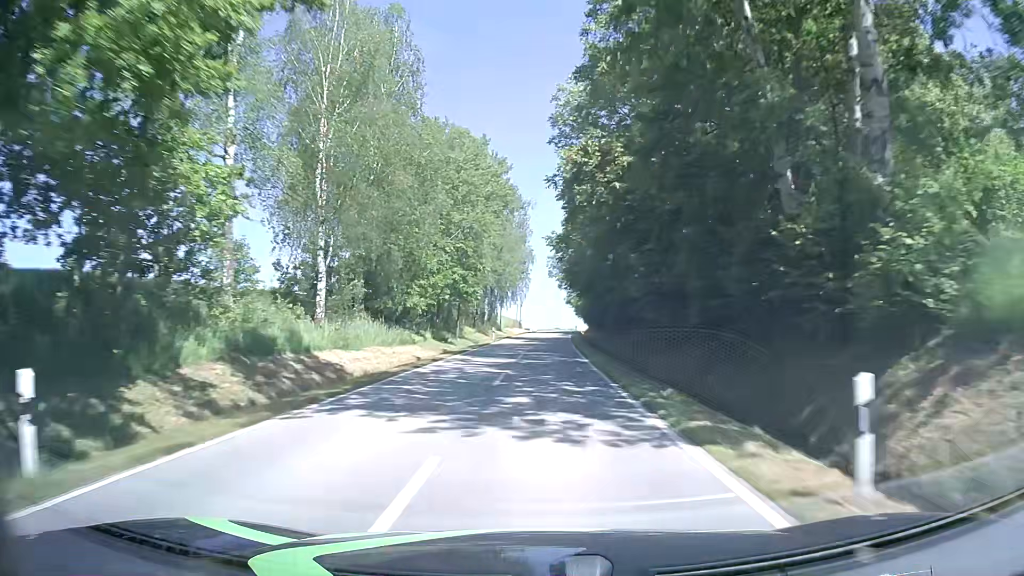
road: tertiary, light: Day
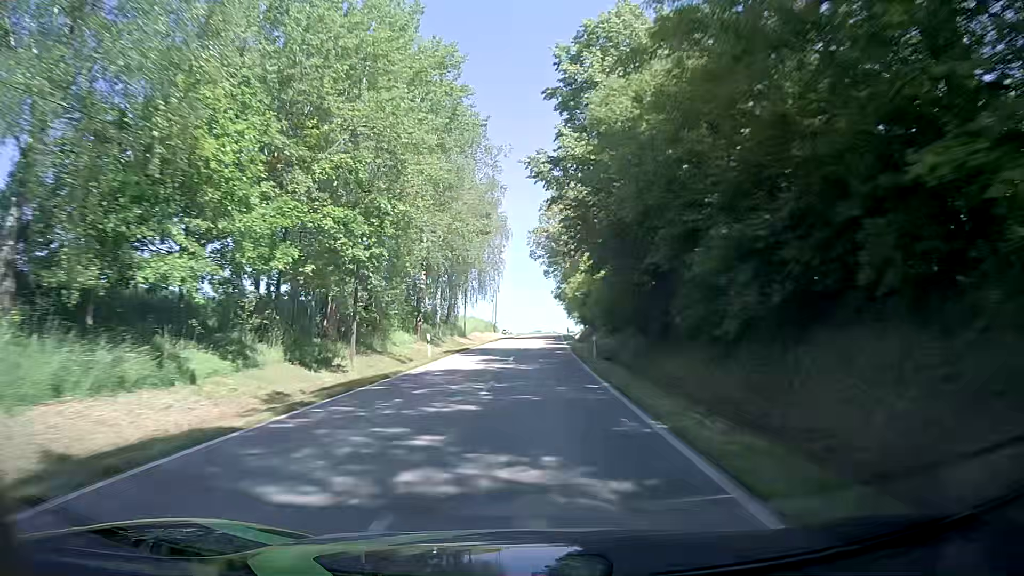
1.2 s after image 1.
(+0.3, +26.2) m; +2°
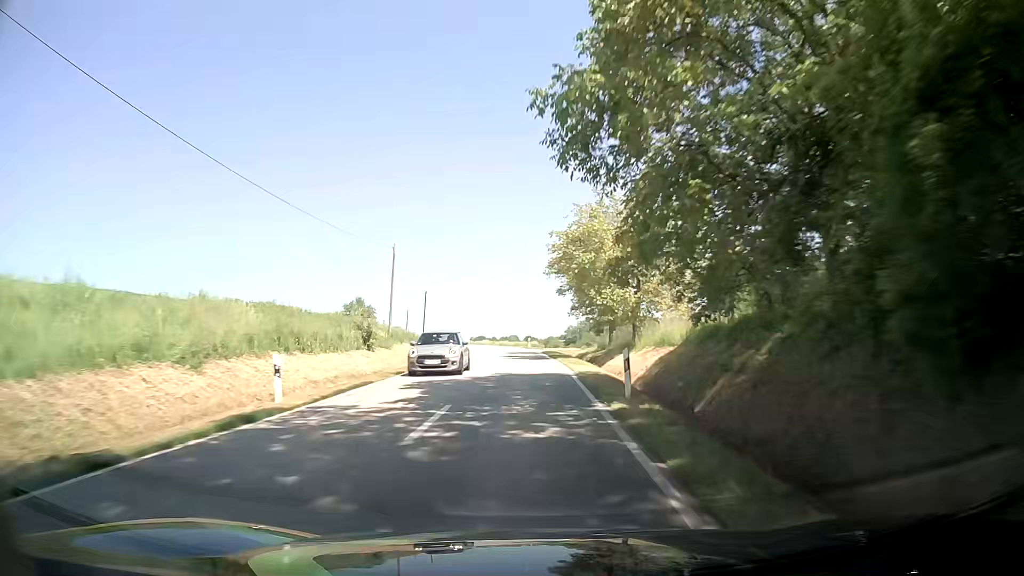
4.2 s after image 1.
(+1.4, +64.9) m; +2°
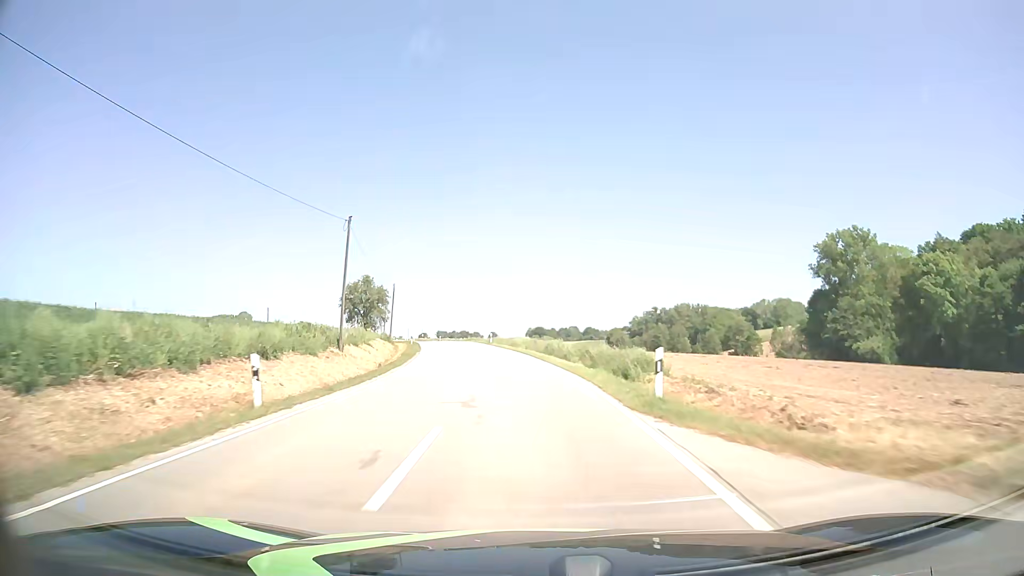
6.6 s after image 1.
(-1.9, +51.7) m; -5°
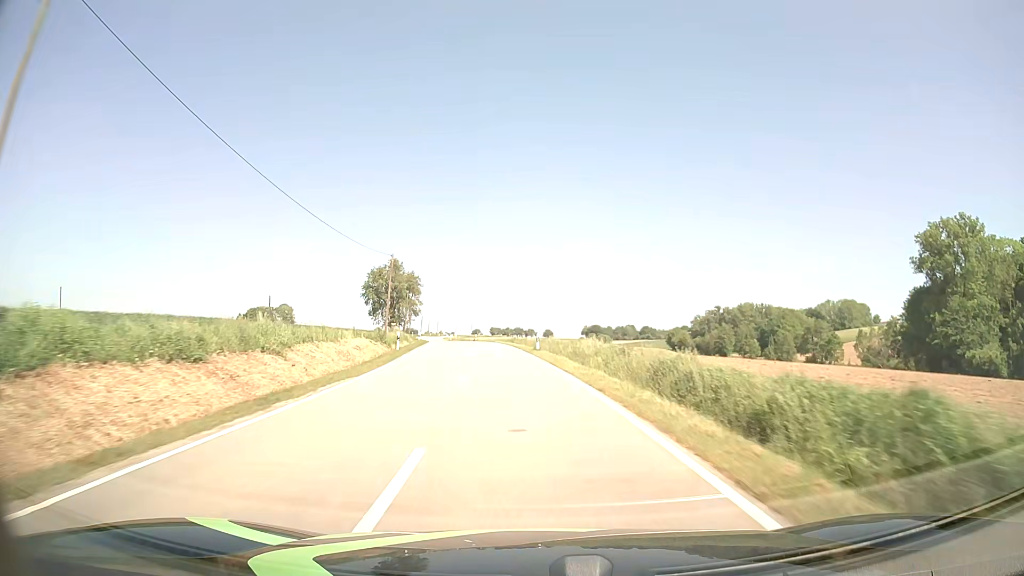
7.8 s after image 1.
(-1.1, +26.0) m; -5°
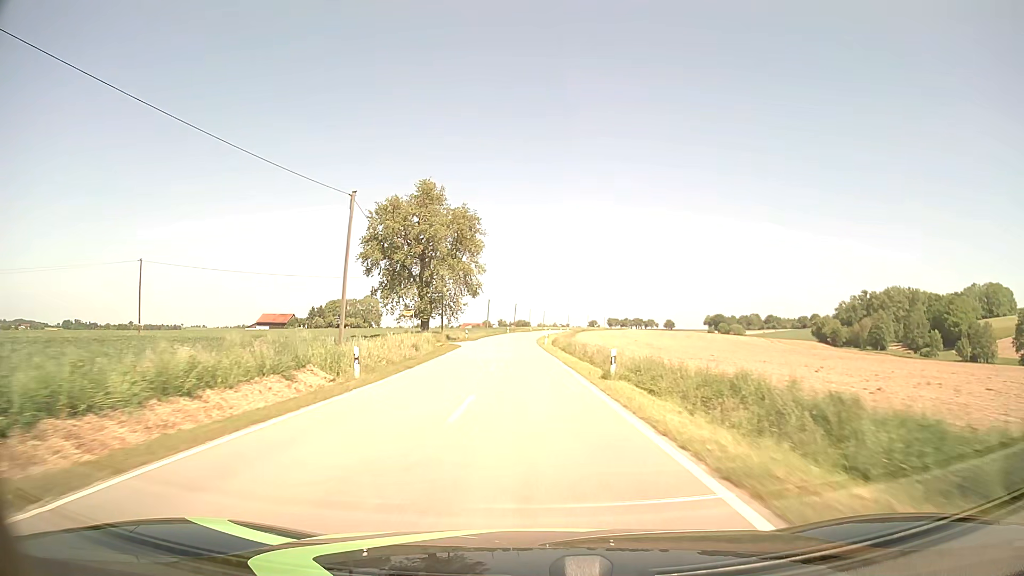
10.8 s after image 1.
(-6.1, +65.7) m; -10°
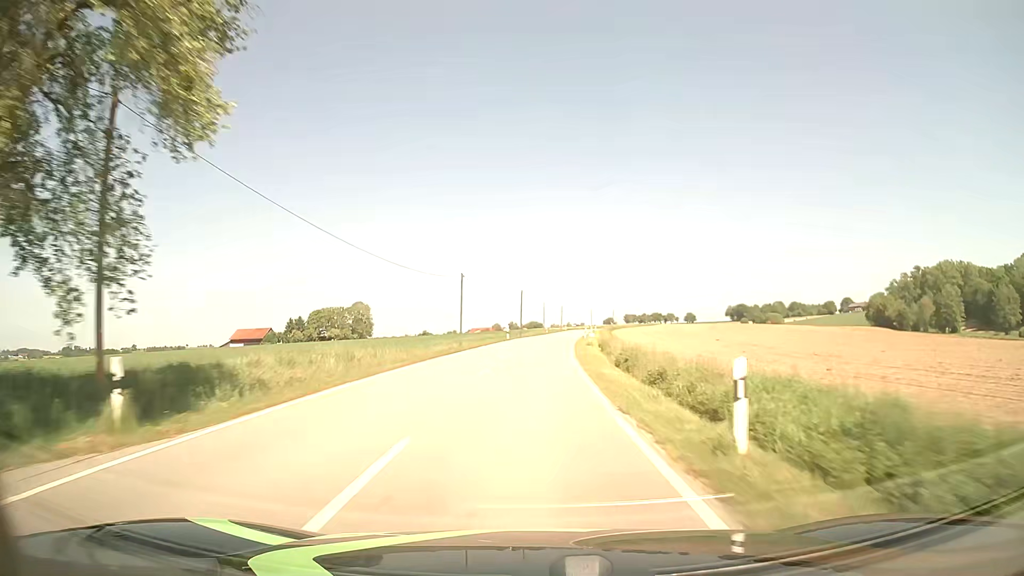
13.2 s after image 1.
(-0.8, +54.5) m; -1°
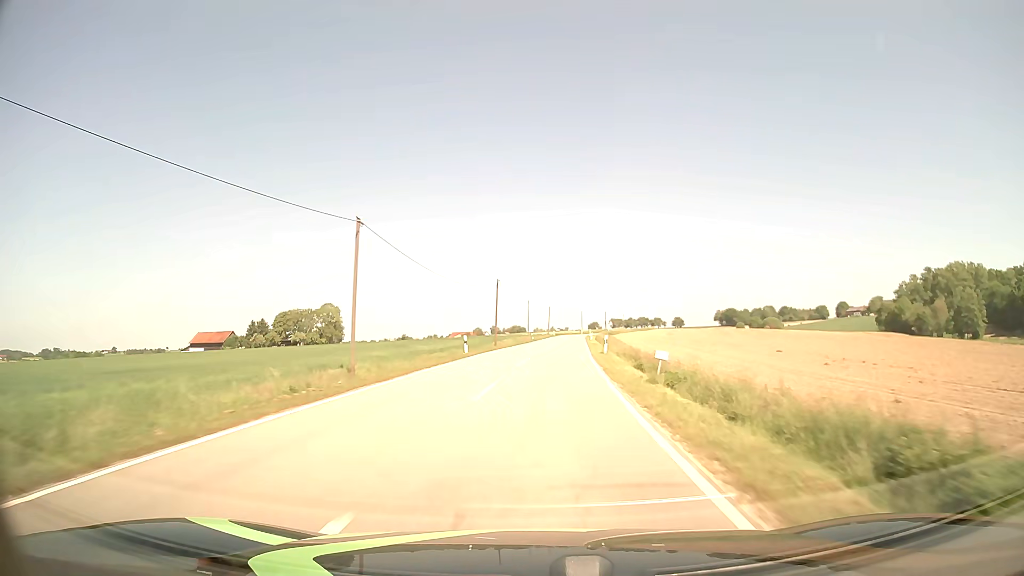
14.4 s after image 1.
(+0.2, +27.8) m; +1°
(0, +10) (+1, +20) (+1, +30) (+2, +40) (+2, +50) (+3, +60) (+4, +70) (+5, +80) (+5, +90) (+6, +100) m
